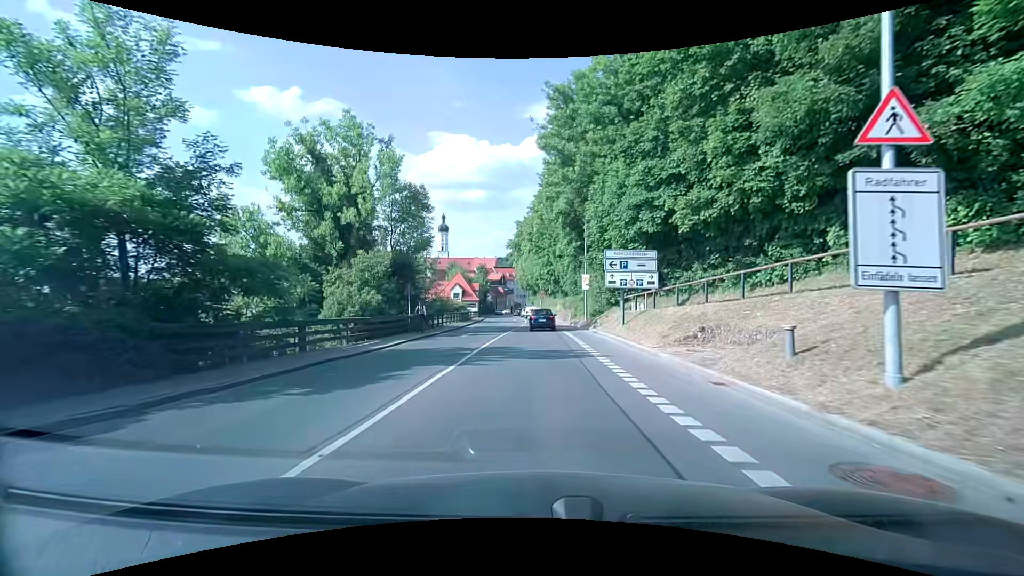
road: secondary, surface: asphalt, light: Day
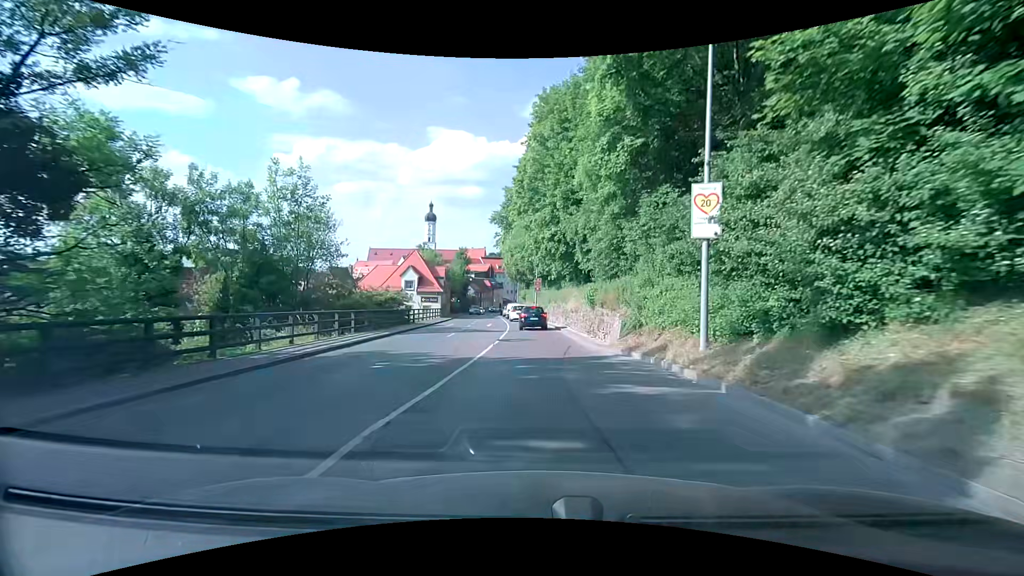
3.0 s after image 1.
(-0.3, +29.0) m; 0°
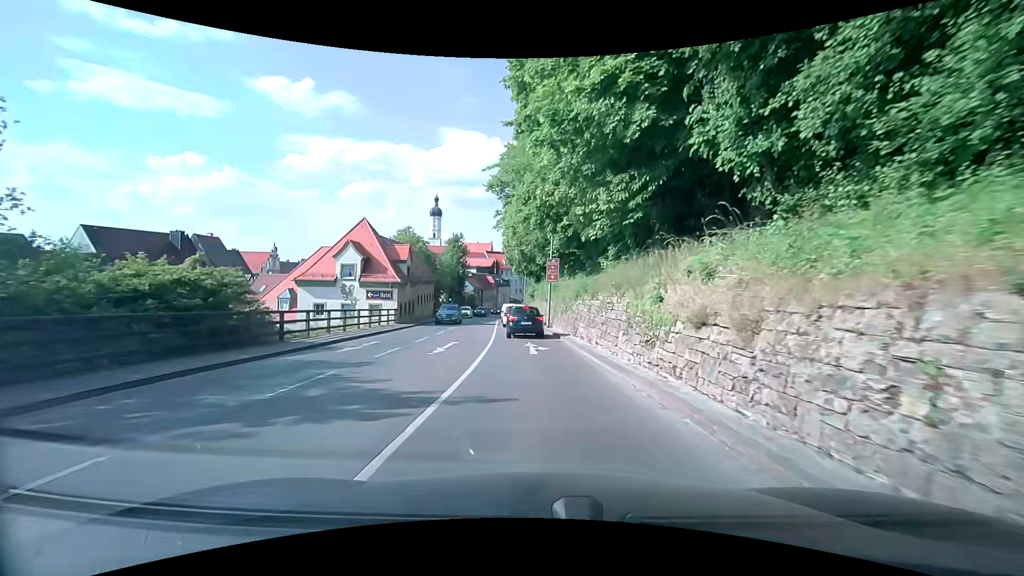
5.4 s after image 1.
(-0.2, +21.8) m; 0°
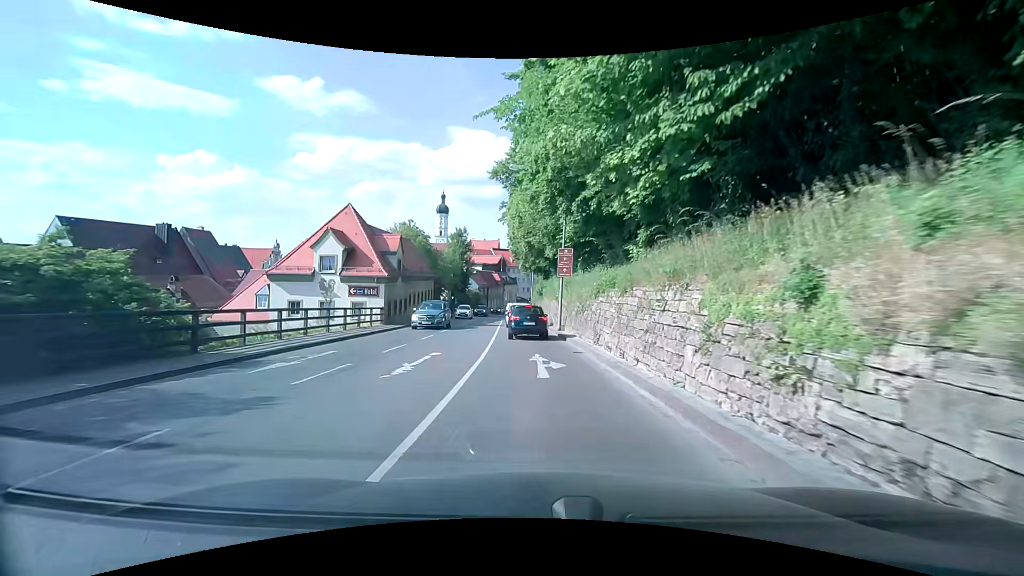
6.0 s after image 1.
(-0.1, +5.0) m; -1°
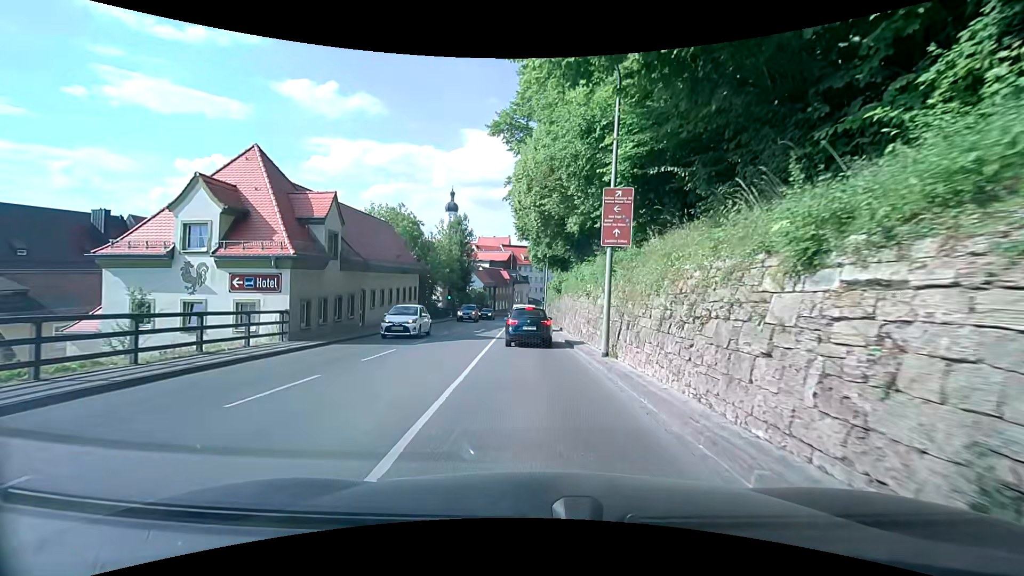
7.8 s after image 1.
(-0.3, +13.5) m; -1°
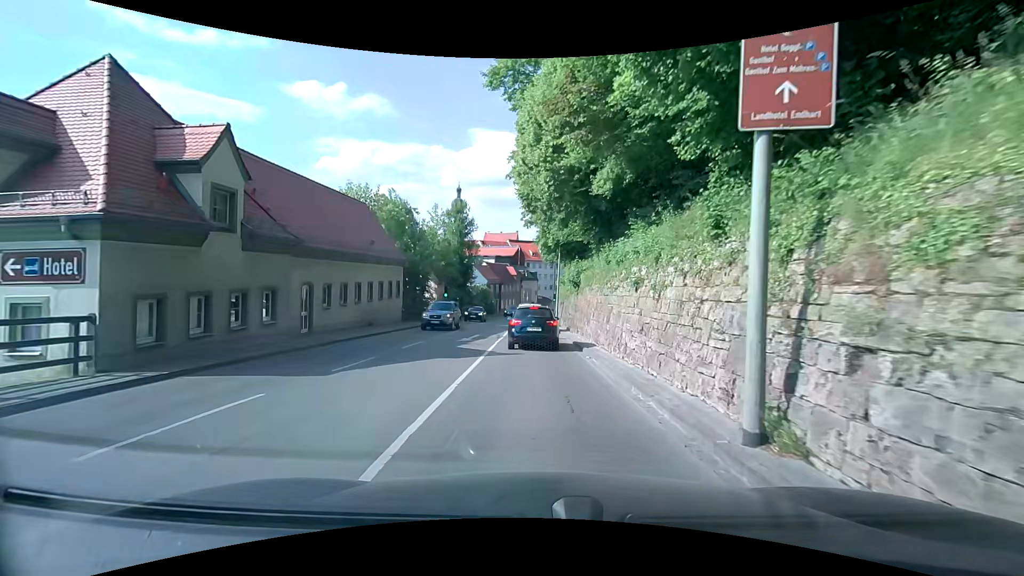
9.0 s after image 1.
(-0.2, +8.3) m; -2°
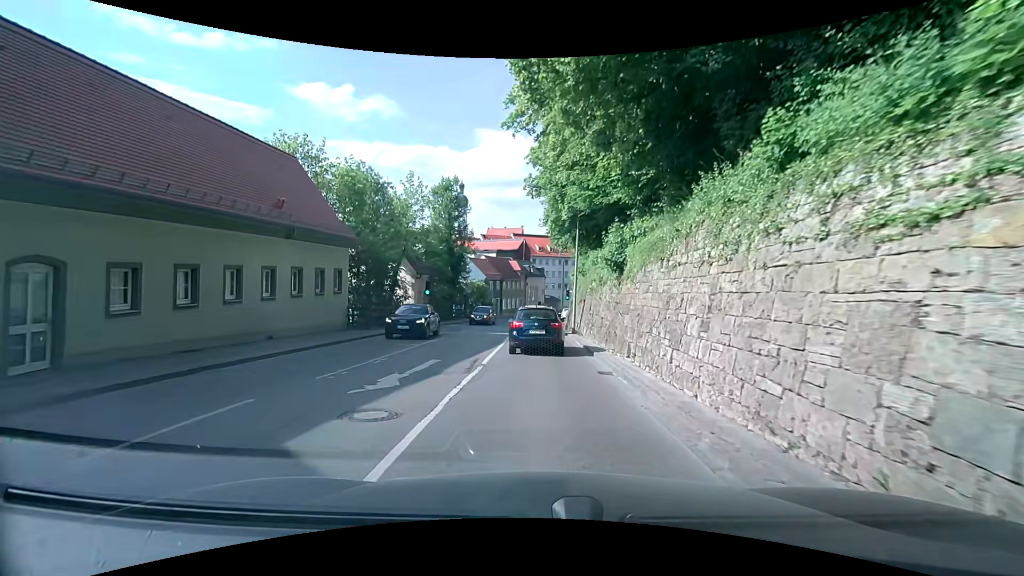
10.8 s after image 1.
(+0.1, +12.1) m; -1°
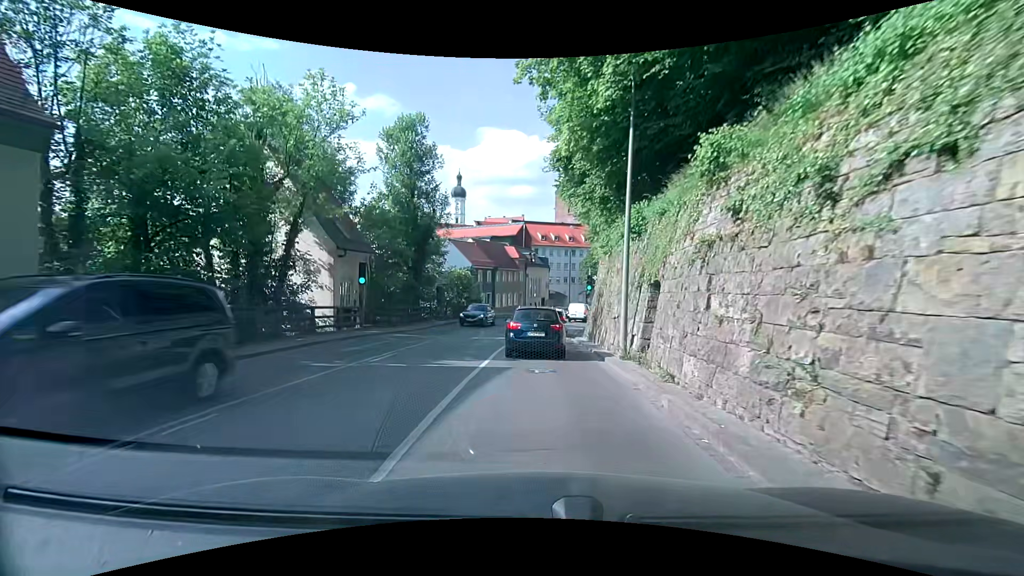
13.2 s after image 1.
(0.0, +16.1) m; -1°
